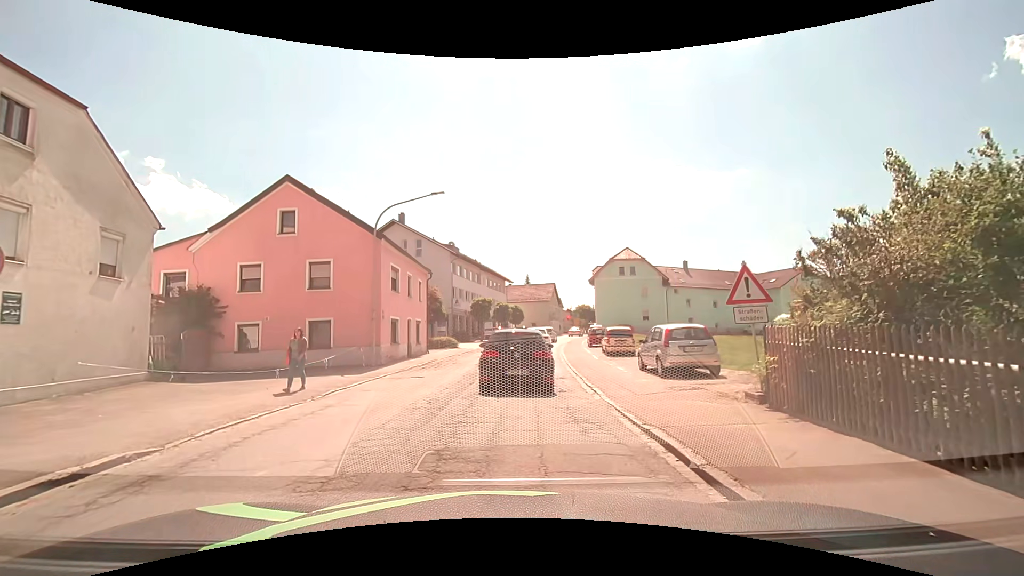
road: secondary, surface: asphalt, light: Day
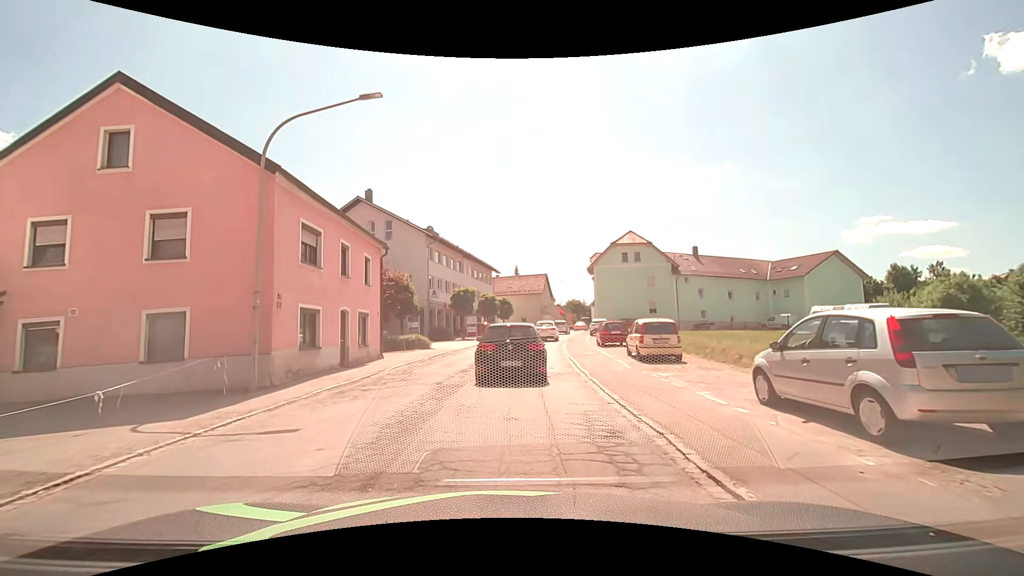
(+0.2, +9.1) m; +2°
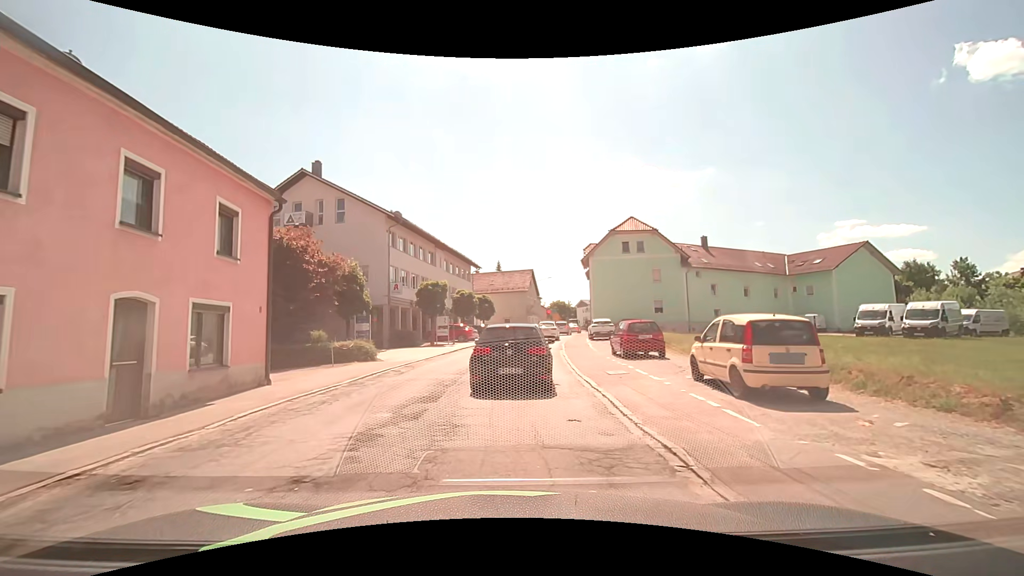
(+0.2, +9.2) m; +2°
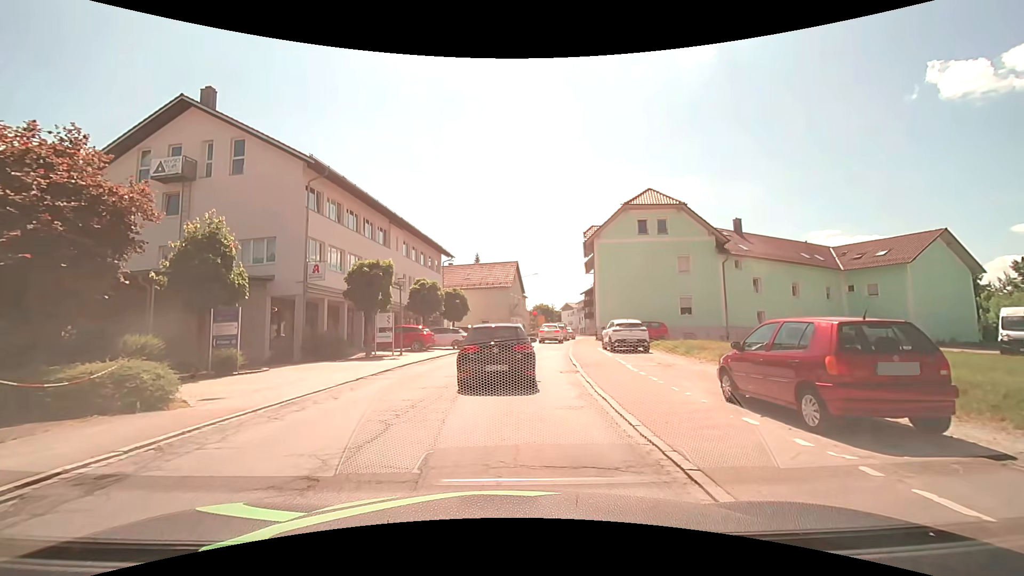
(+0.2, +12.5) m; +3°
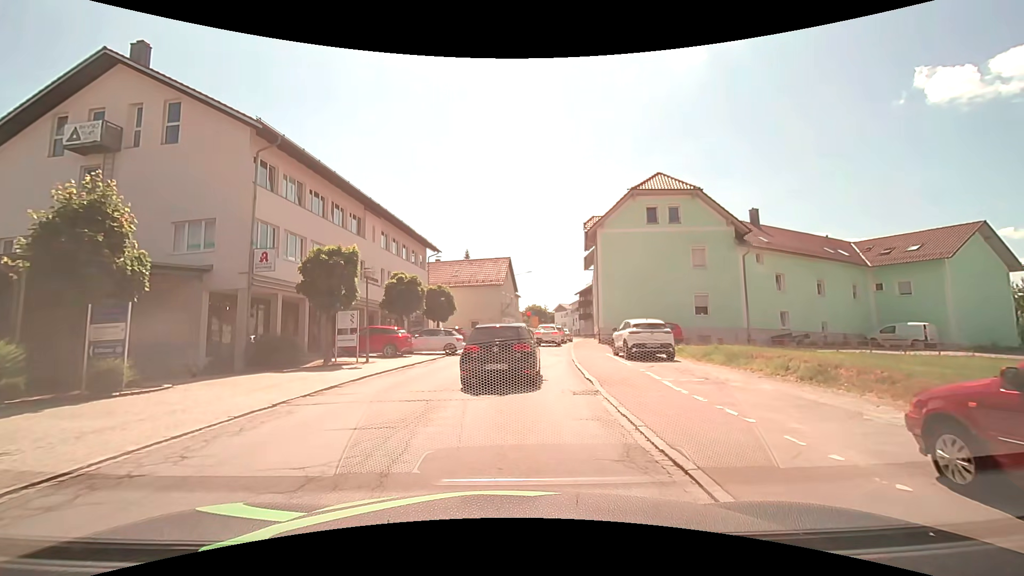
(0.0, +4.6) m; +1°
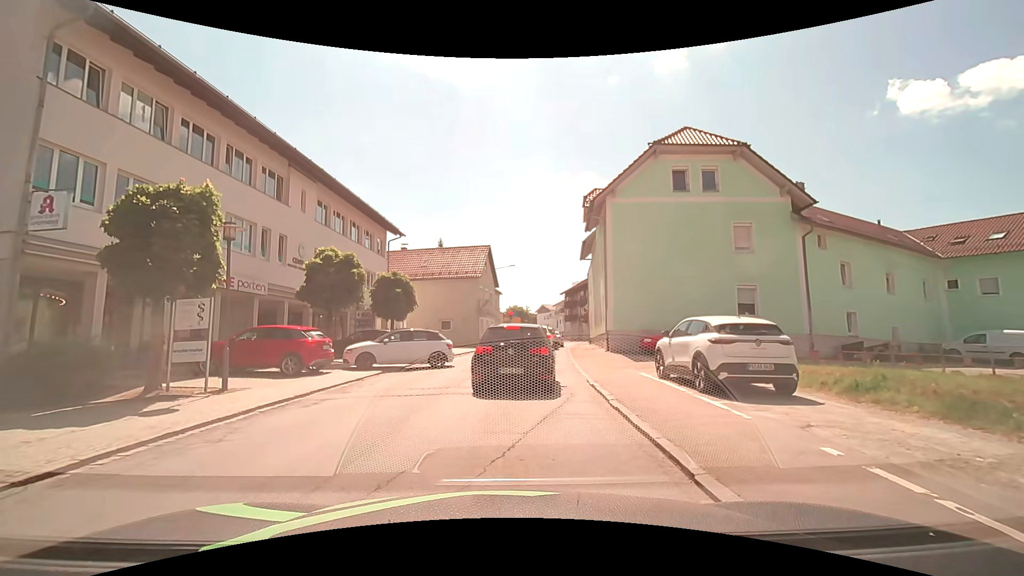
(+0.1, +8.9) m; +2°
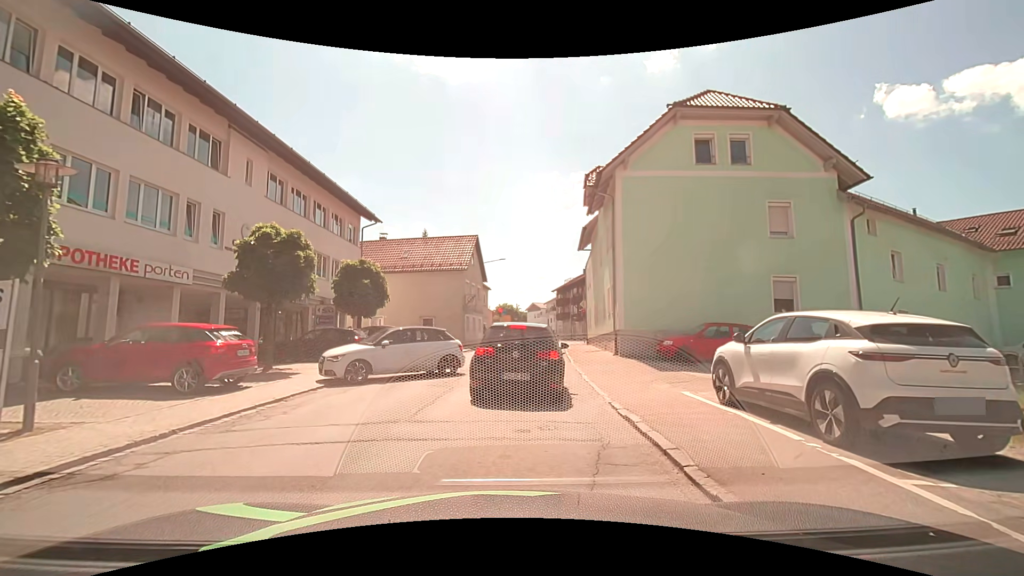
(+0.1, +4.2) m; +1°
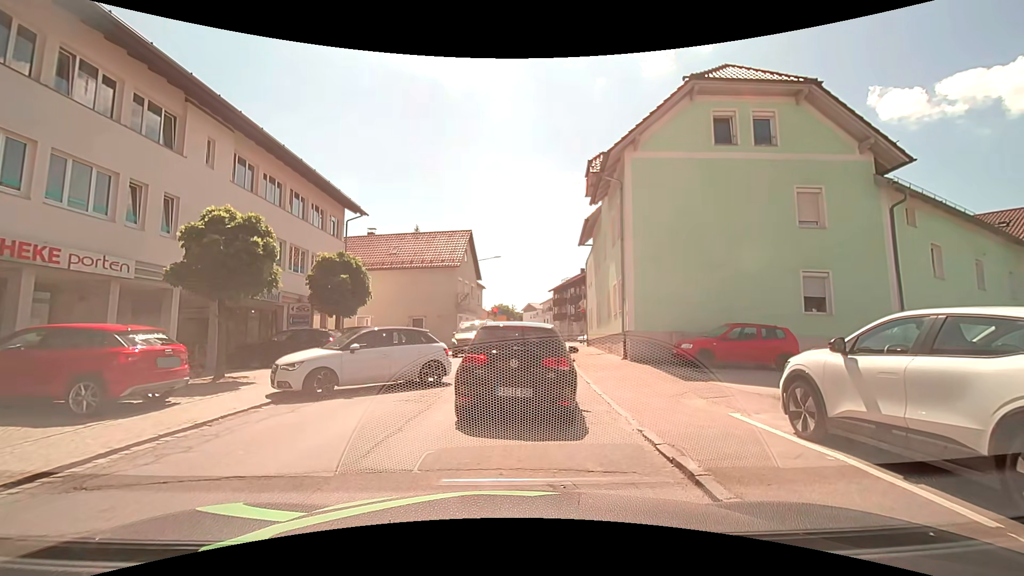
(+0.1, +2.3) m; +1°
